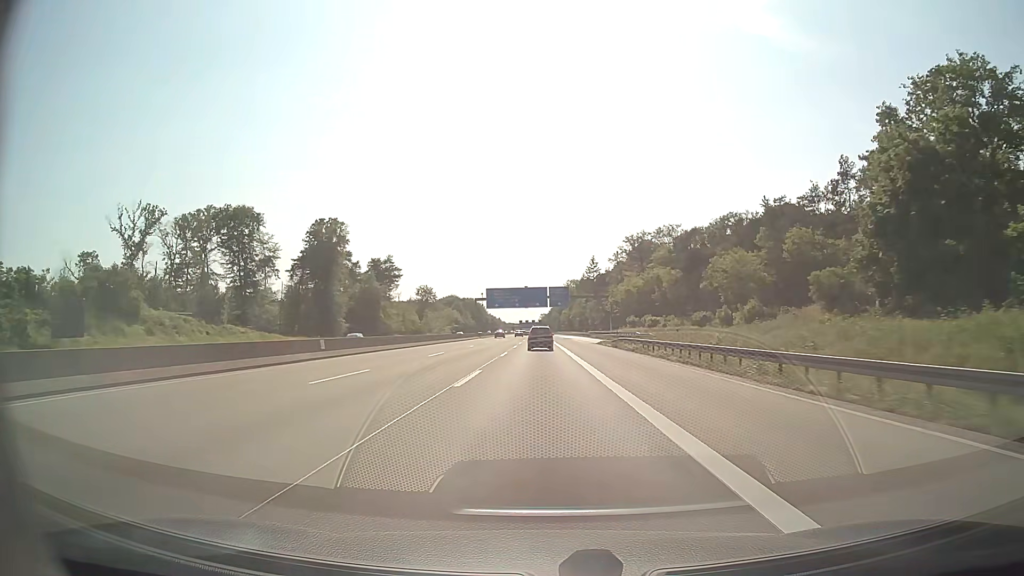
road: motorway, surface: asphalt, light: Day
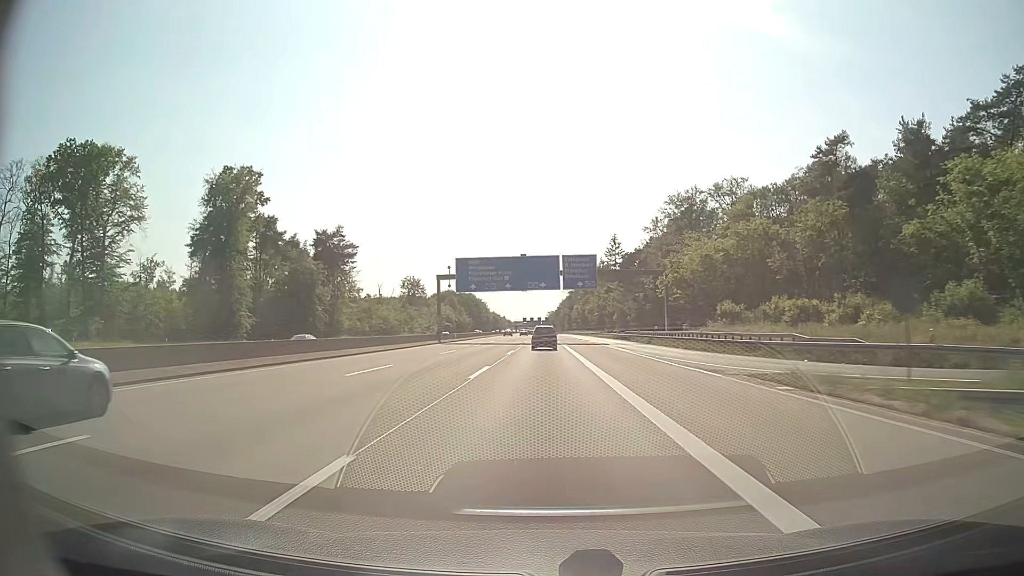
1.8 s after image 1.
(-0.2, +51.8) m; 0°
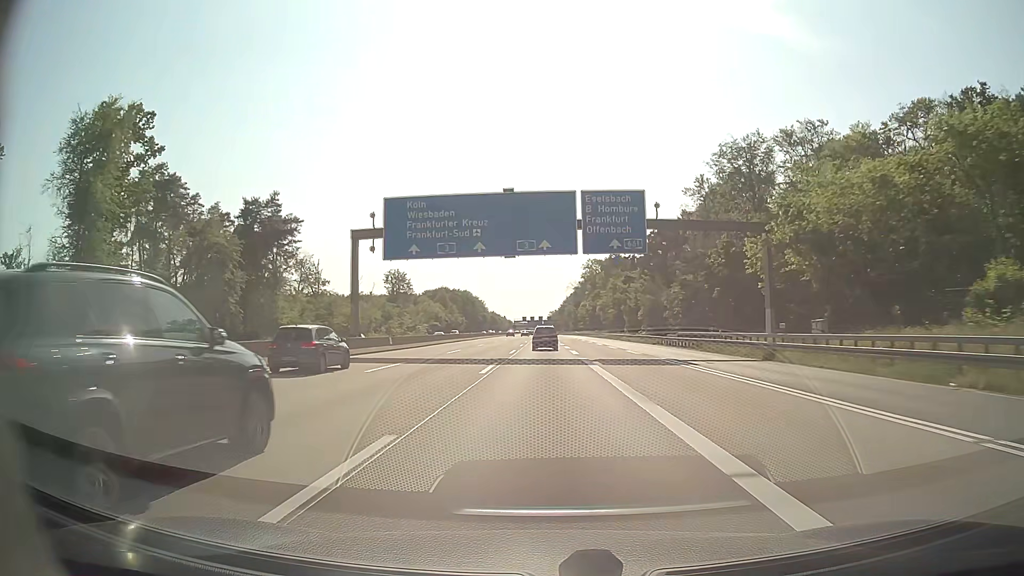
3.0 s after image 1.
(-0.1, +34.7) m; 0°
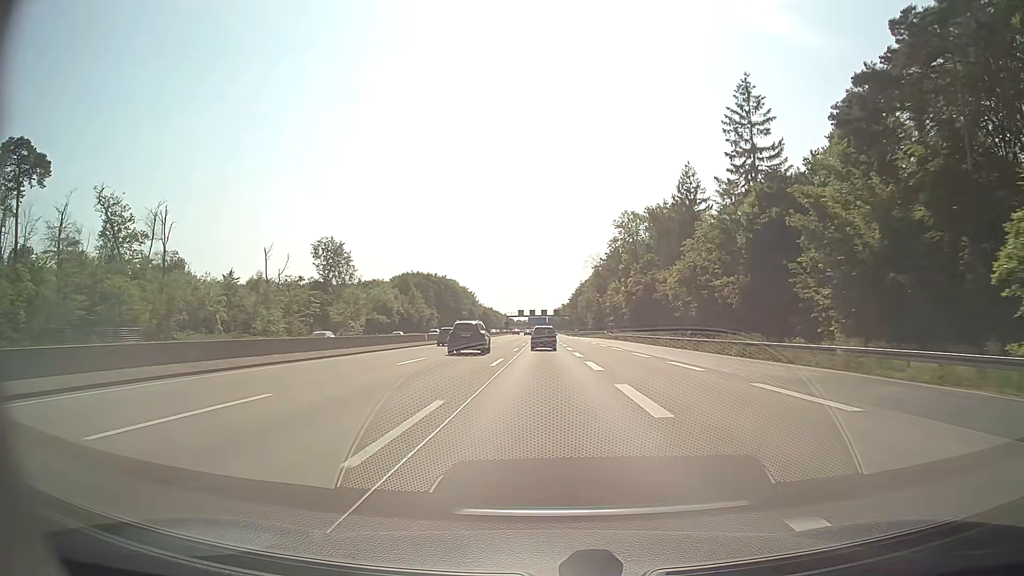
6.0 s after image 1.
(-0.2, +87.0) m; 0°
(0, +10) (0, +20) (0, +30) (0, +40) (0, +50) (0, +60) (0, +70) (0, +80) (0, +90) (0, +100) m
